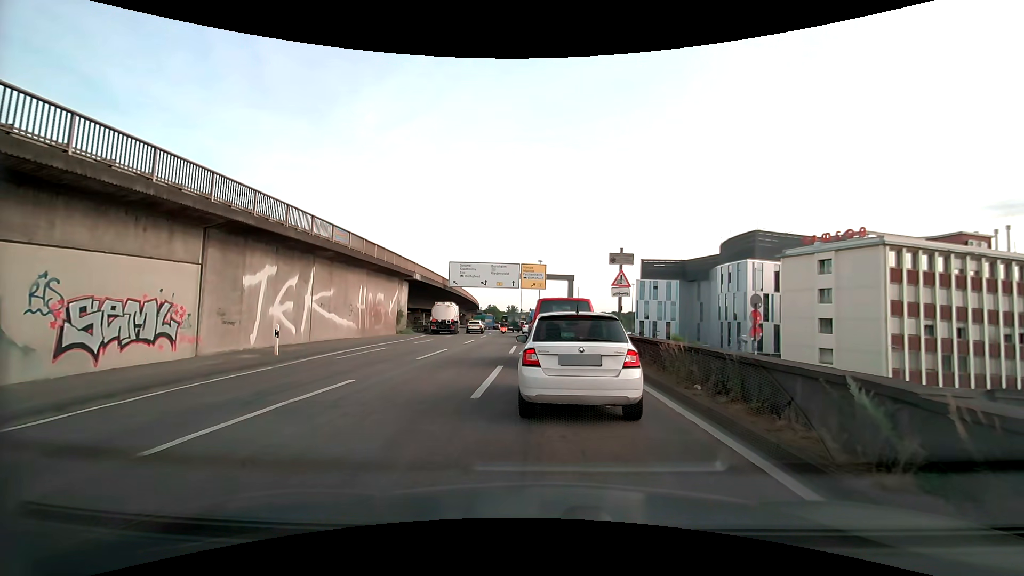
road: motorway_link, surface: asphalt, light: Day
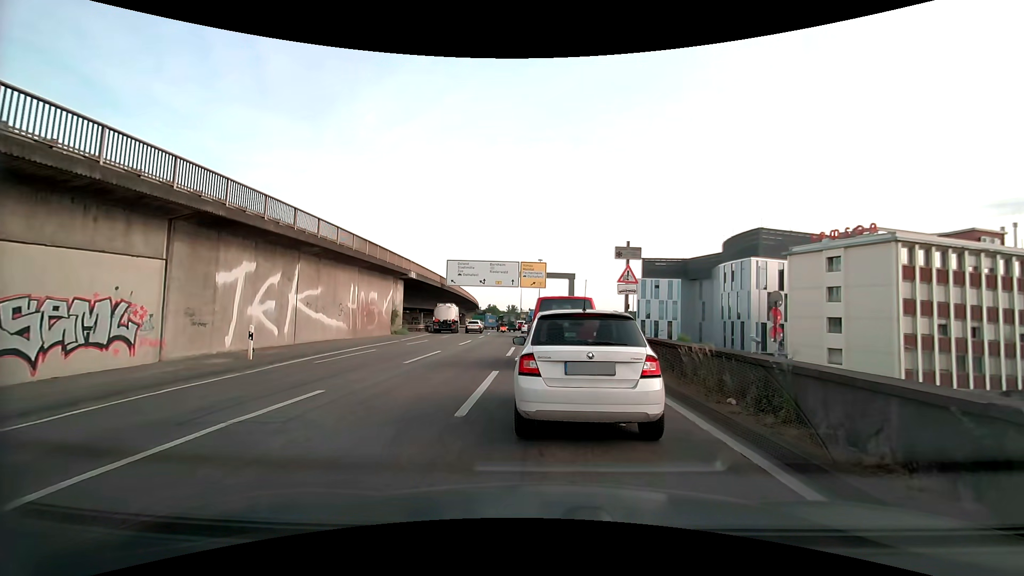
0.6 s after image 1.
(0.0, +1.6) m; 0°
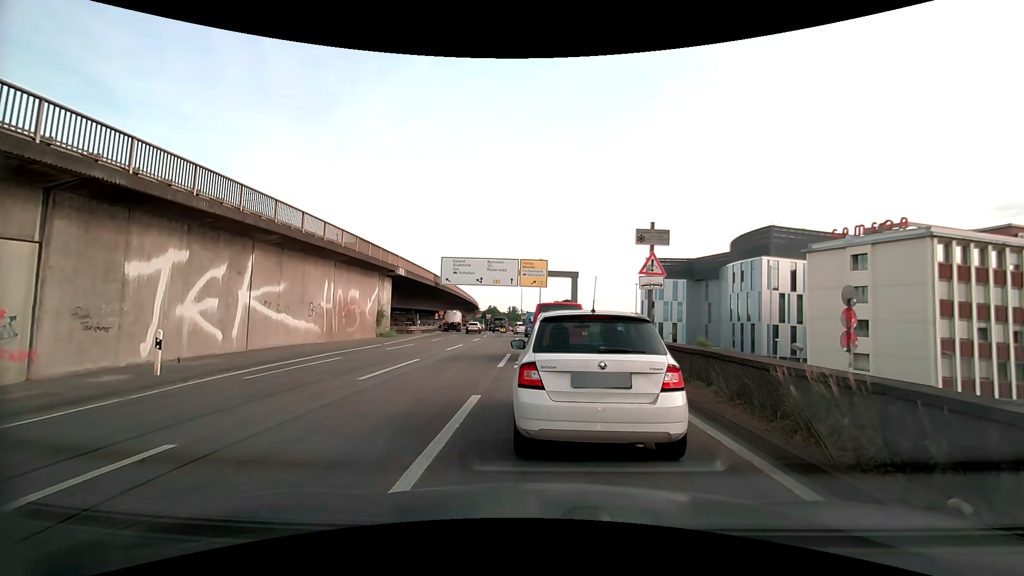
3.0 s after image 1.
(0.0, +3.9) m; -1°
(0, +10) (0, +20) (-1, +30) (-2, +40) (-3, +50) (-4, +60) (-5, +70) (-6, +80) (-6, +90) (-5, +100) m
